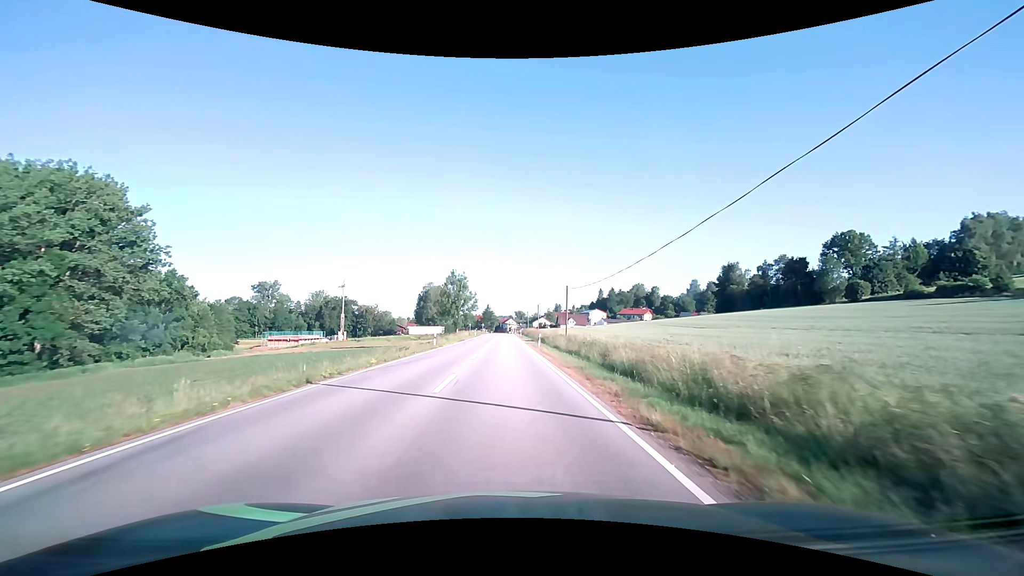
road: secondary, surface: asphalt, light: Day
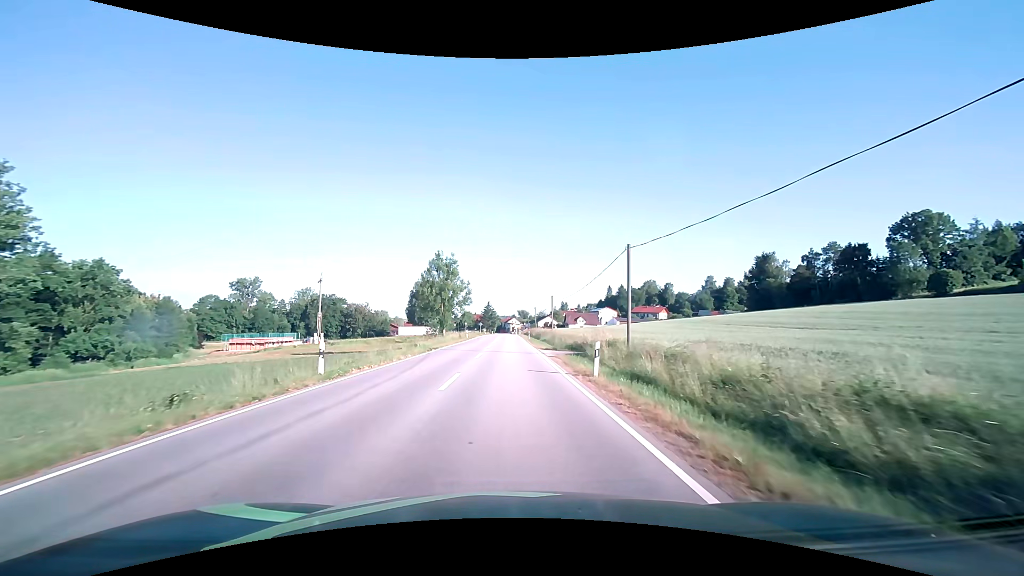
(-0.1, +23.6) m; 0°
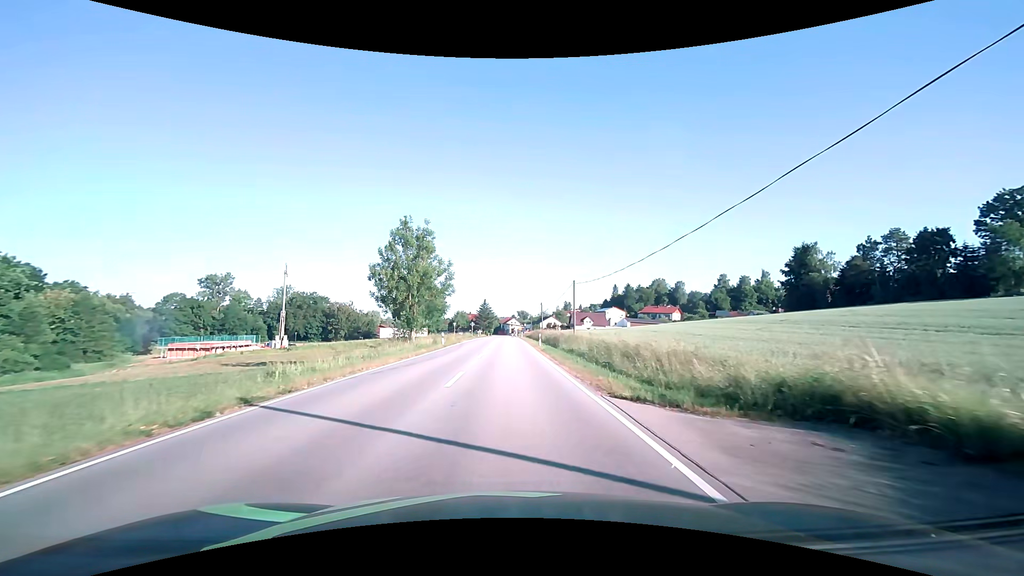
(0.0, +23.2) m; 0°
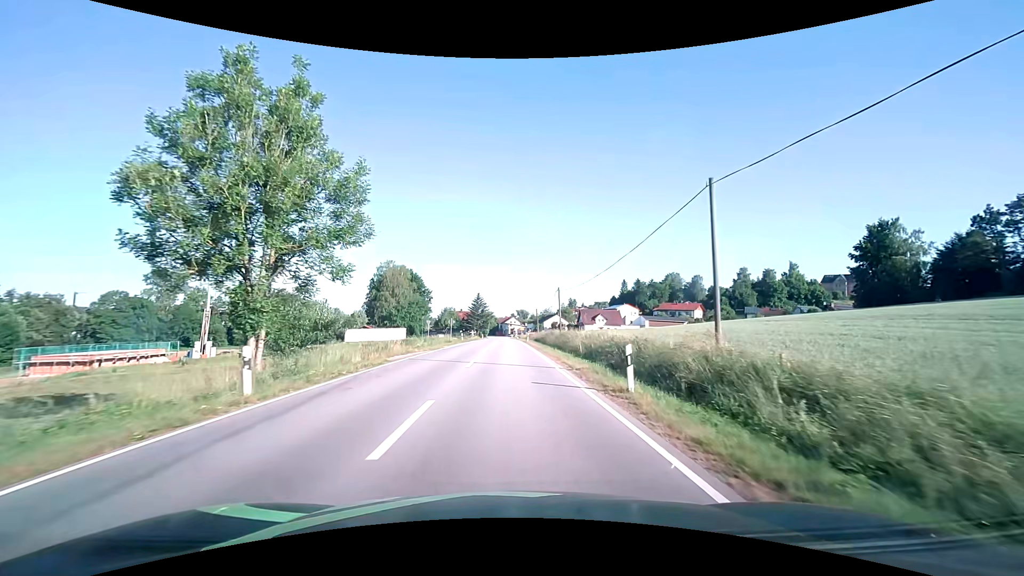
(0.0, +30.6) m; 0°
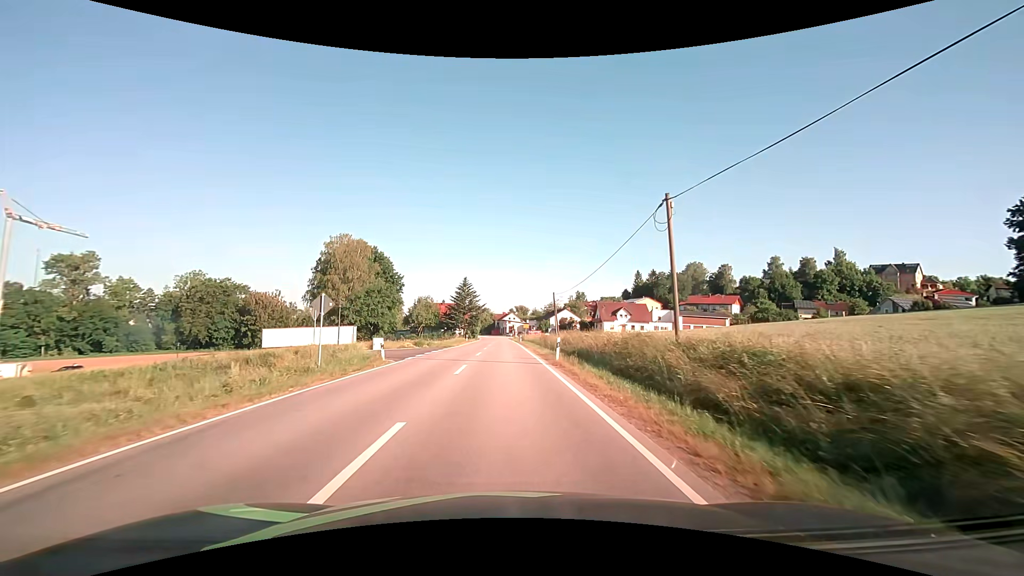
(+0.1, +38.0) m; 0°
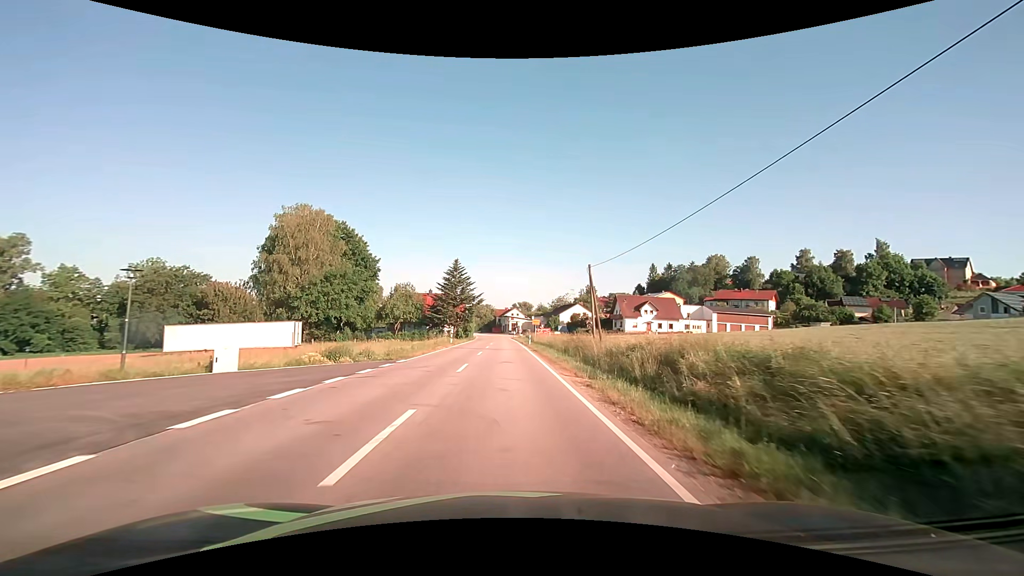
(-0.1, +22.9) m; 0°
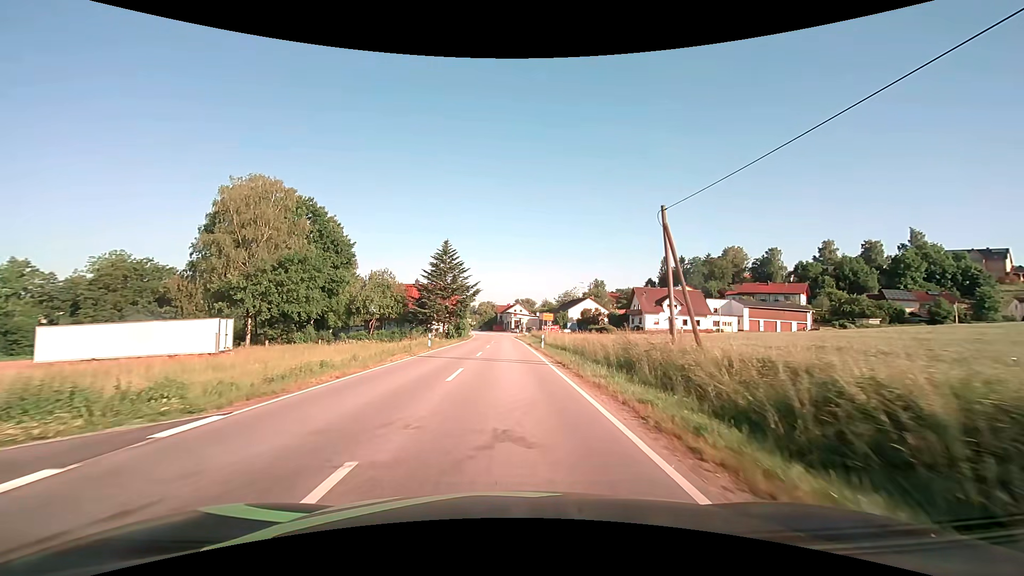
(-0.1, +15.4) m; 0°
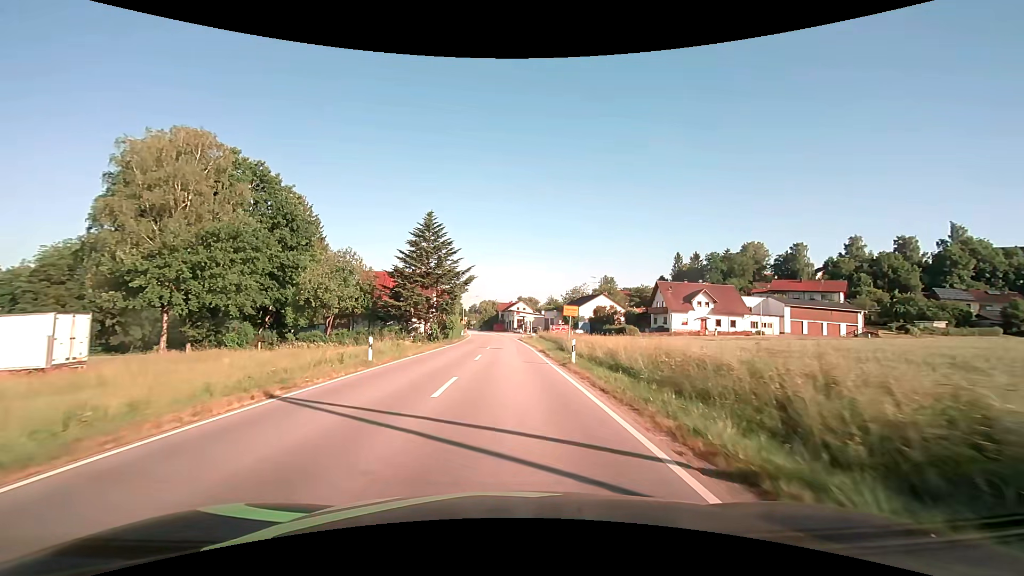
(0.0, +15.4) m; 0°
(0, +10) (0, +20) (0, +30) (0, +40) (0, +50) (0, +60) (0, +70) (-1, +80) (-2, +90) (-3, +100) m
